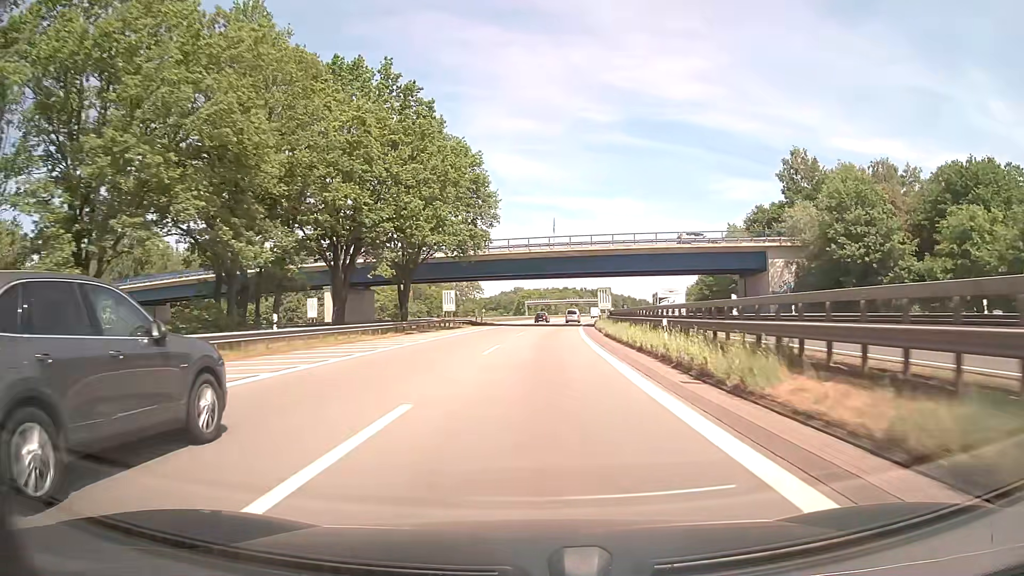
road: motorway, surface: asphalt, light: Day
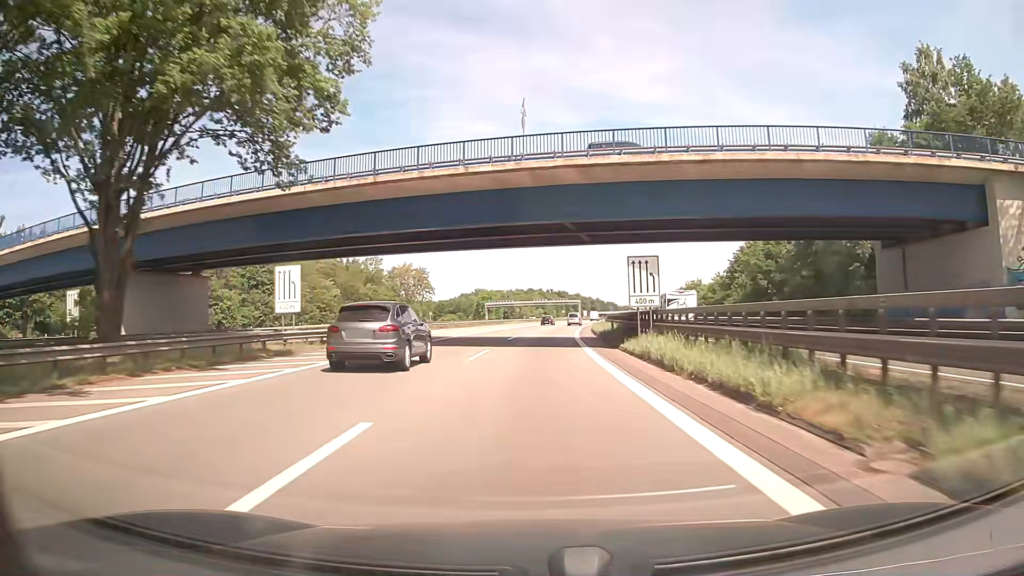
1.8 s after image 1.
(+1.0, +37.4) m; +3°
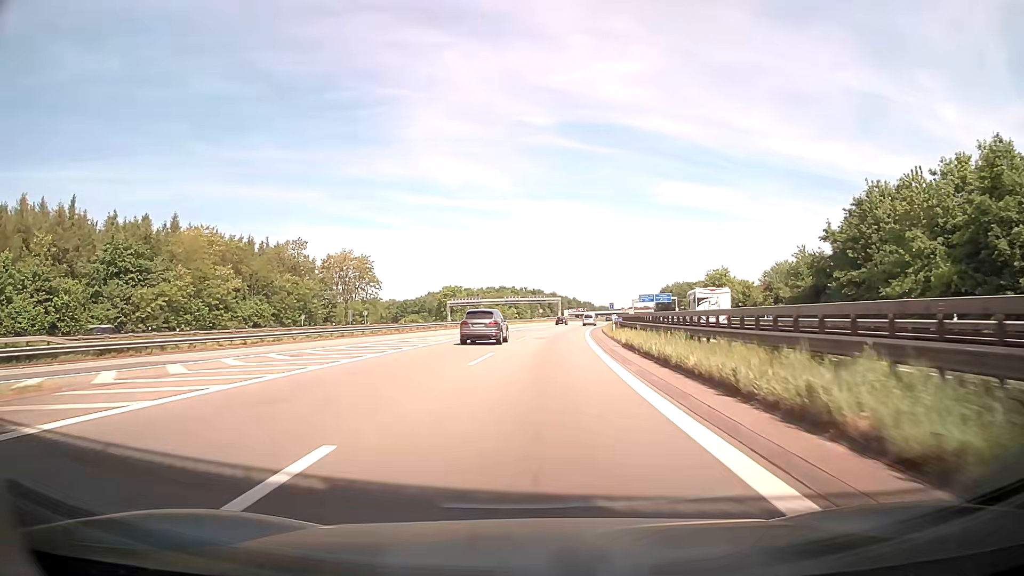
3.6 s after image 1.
(+0.9, +37.5) m; +2°
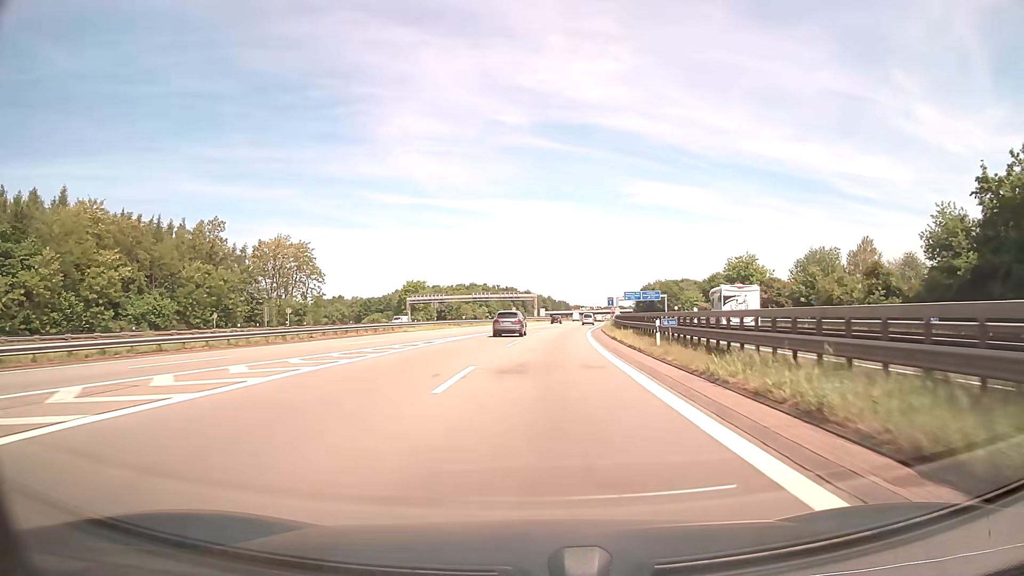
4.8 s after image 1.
(+0.4, +25.0) m; +2°
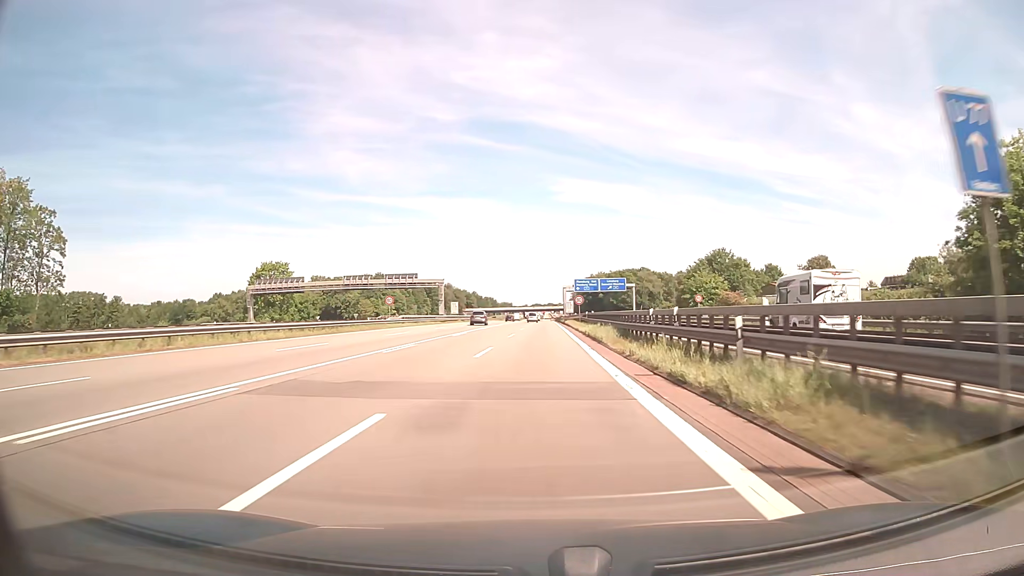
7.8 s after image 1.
(+3.8, +62.5) m; +6°
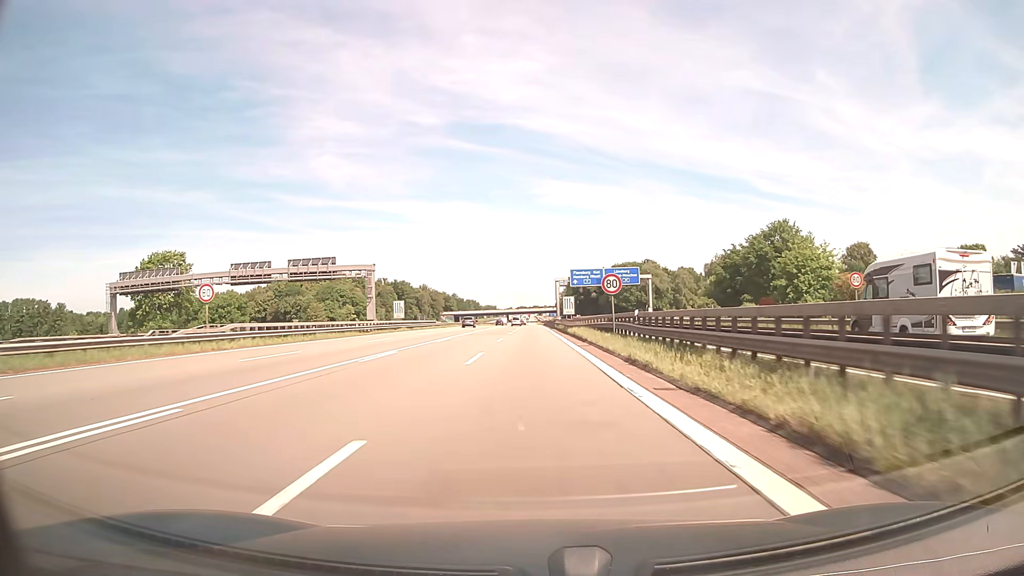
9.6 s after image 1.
(+0.6, +37.6) m; +2°
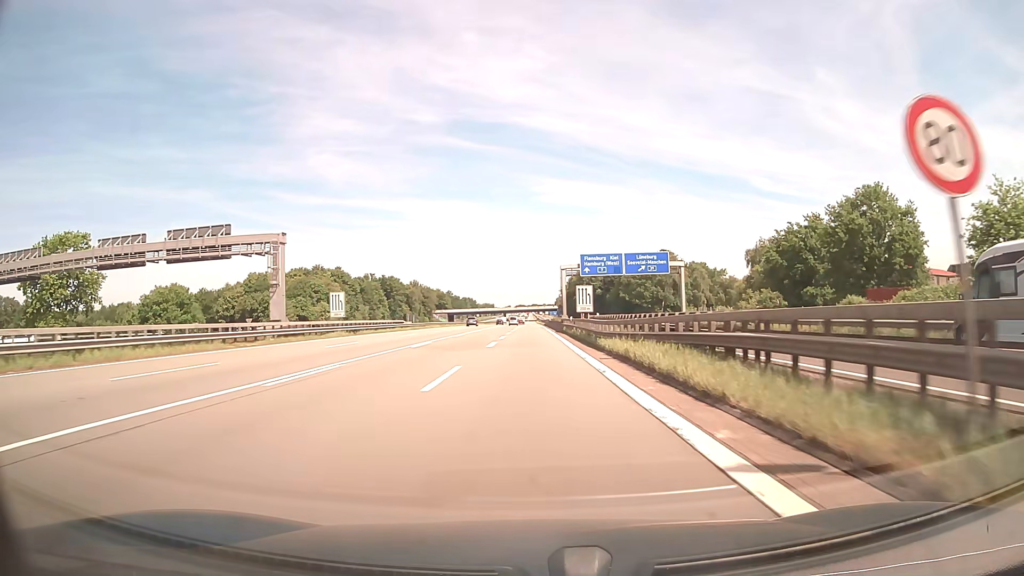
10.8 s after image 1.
(0.0, +25.0) m; 0°
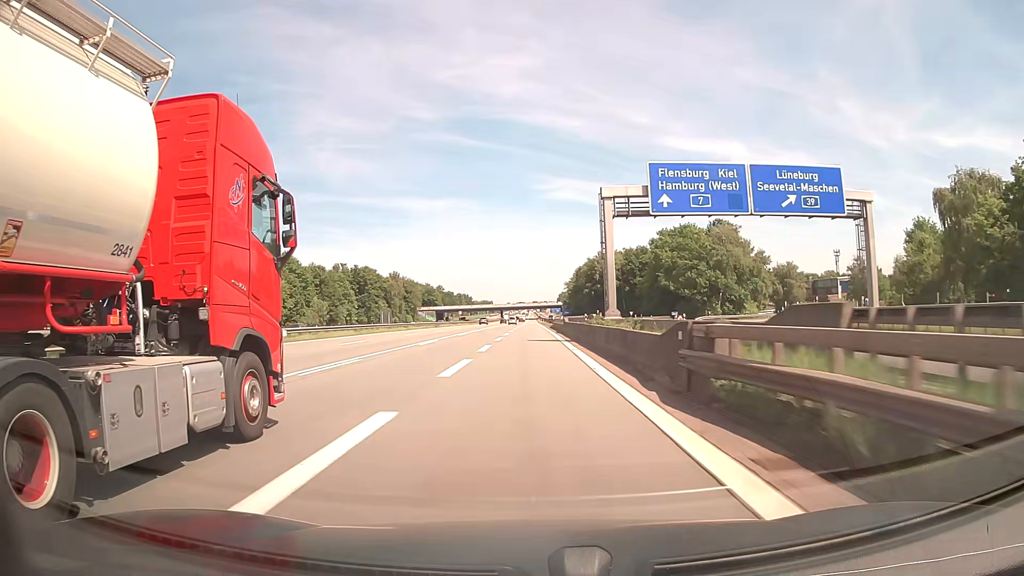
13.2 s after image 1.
(0.0, +50.1) m; 0°
(0, +10) (0, +20) (0, +30) (0, +40) (0, +50) (0, +60) (0, +70) (0, +80) (-1, +90) (-1, +100) m
